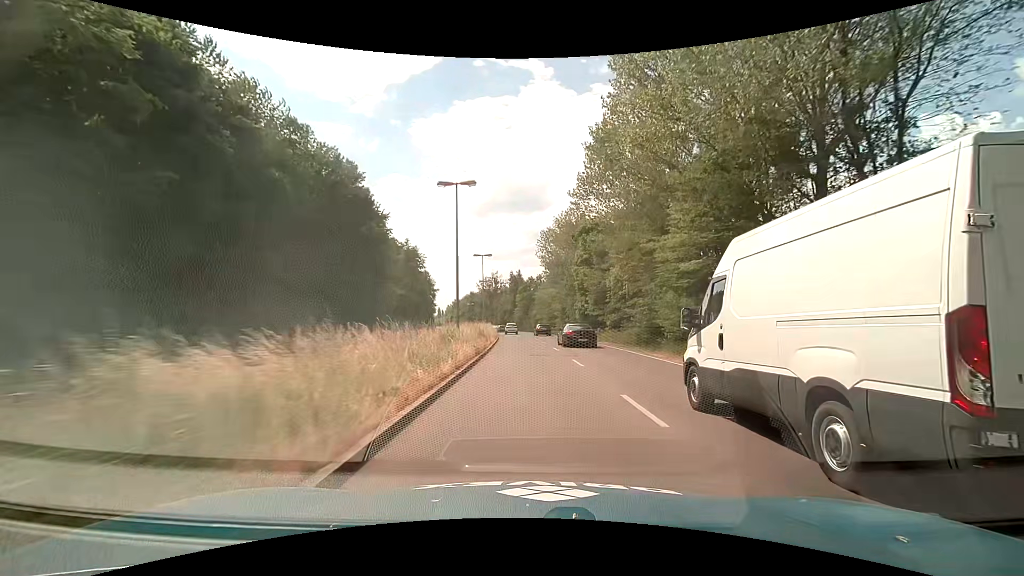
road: primary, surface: asphalt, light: Day
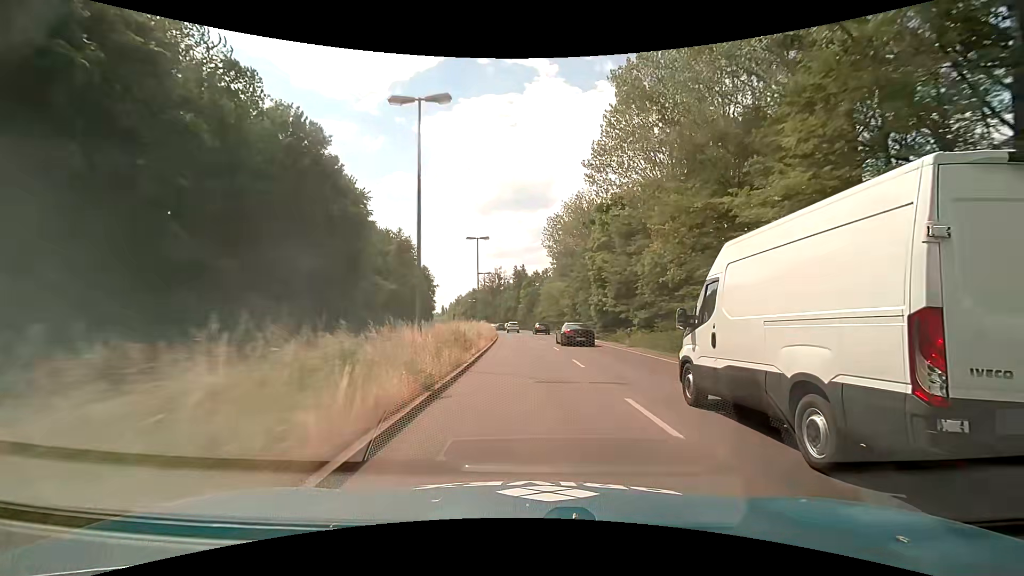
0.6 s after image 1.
(0.0, +9.5) m; 0°
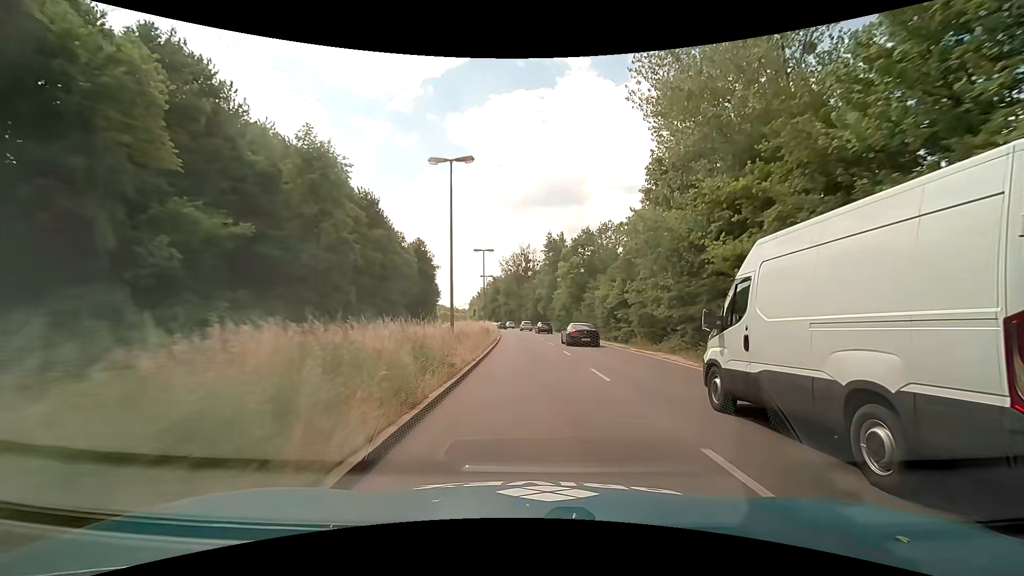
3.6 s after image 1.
(-1.8, +48.4) m; -4°
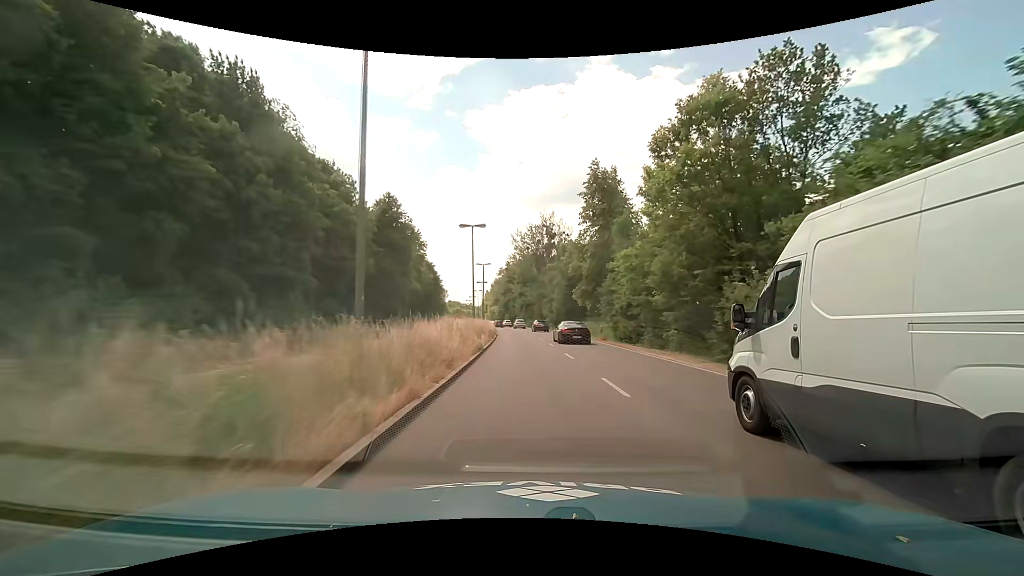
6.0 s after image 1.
(-0.8, +38.6) m; -2°
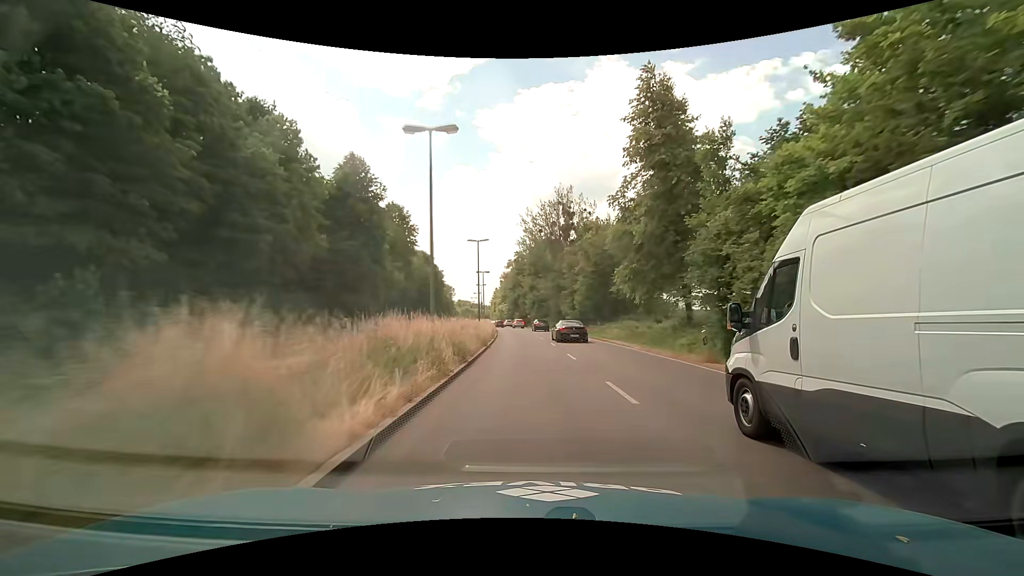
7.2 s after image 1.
(-0.2, +18.8) m; -2°
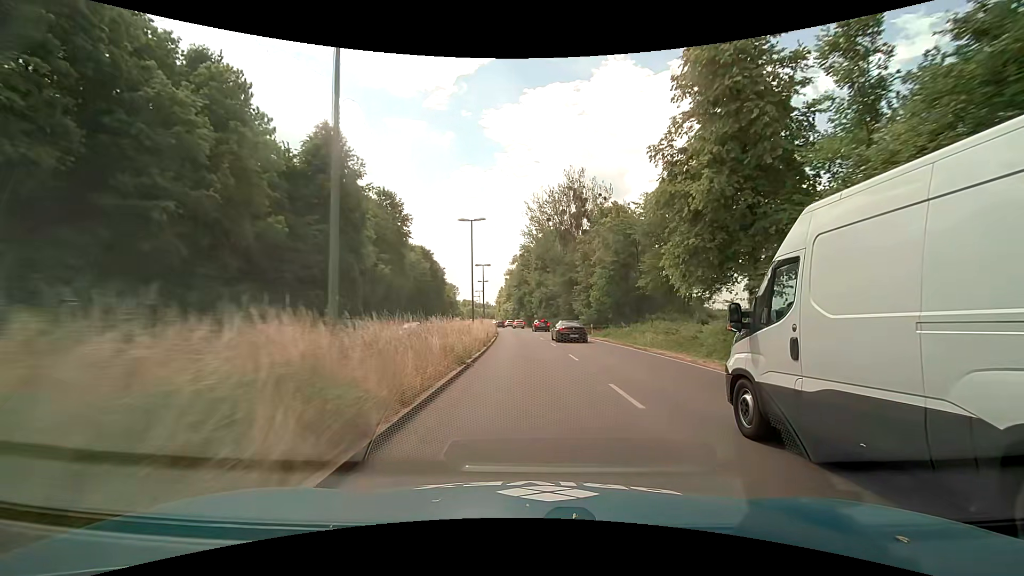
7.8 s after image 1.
(0.0, +9.3) m; -1°
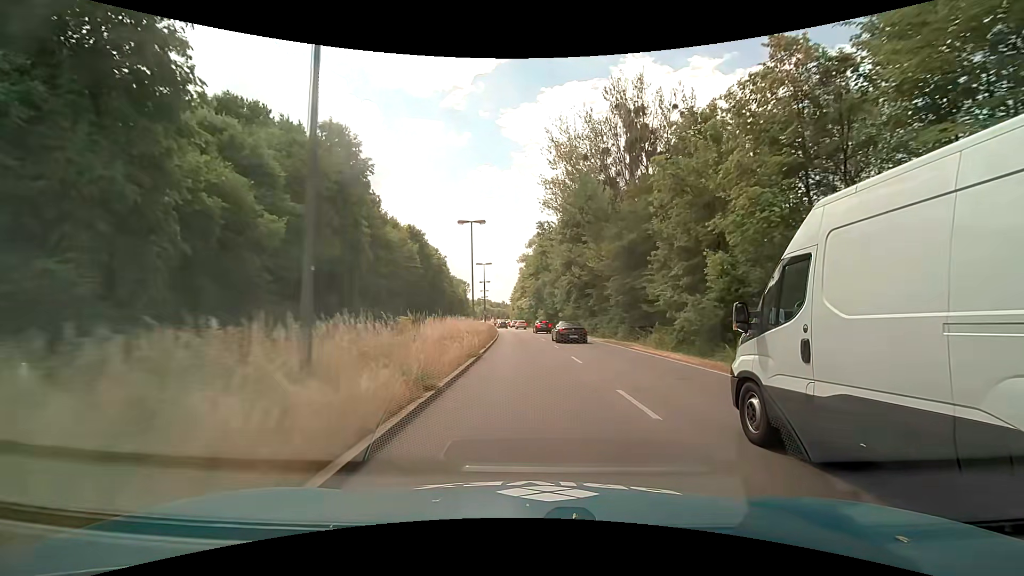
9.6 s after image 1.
(-0.4, +27.8) m; -2°
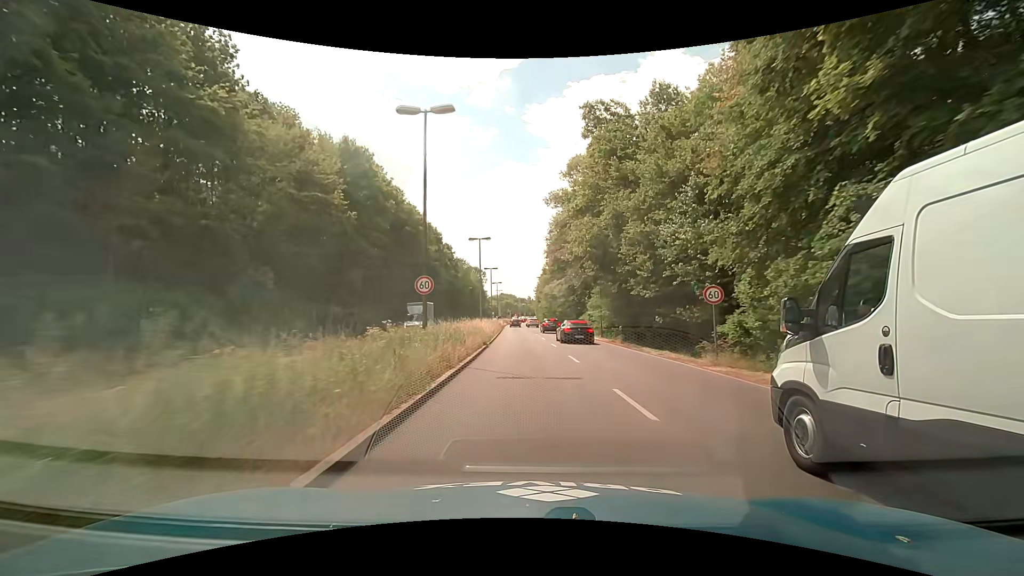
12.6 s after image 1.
(-1.2, +44.9) m; -3°
(0, +10) (0, +20) (0, +30) (-1, +40) (-1, +50) (-1, +60) (-2, +70) (-2, +80) (-3, +90) (-3, +100) m
